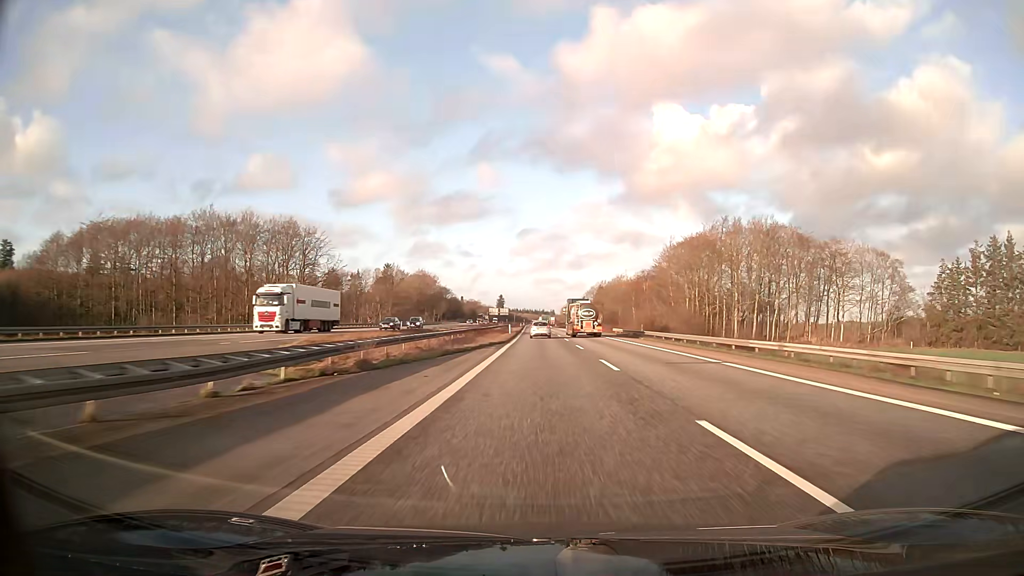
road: motorway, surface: asphalt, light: Day
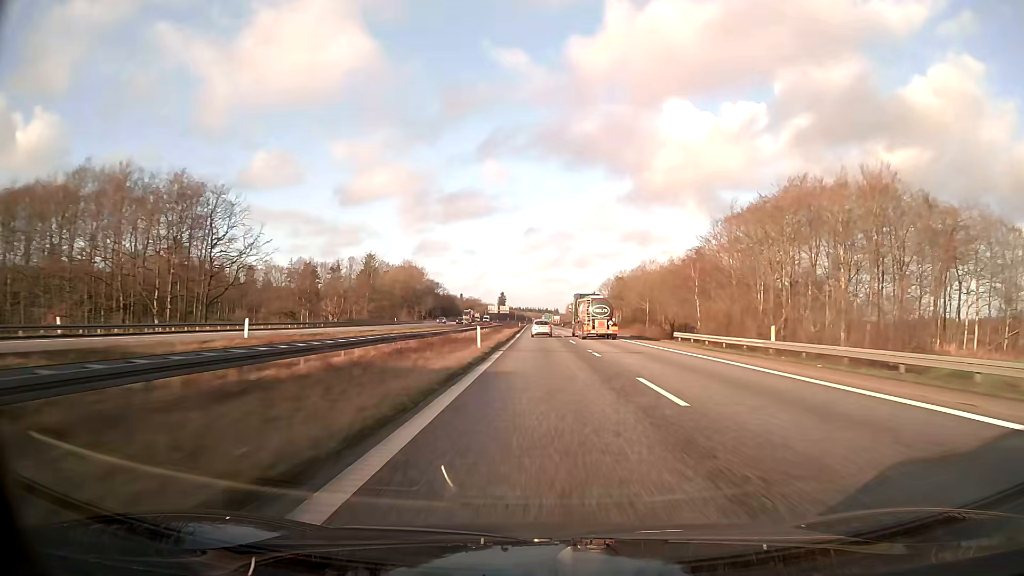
(-0.1, +38.5) m; 0°
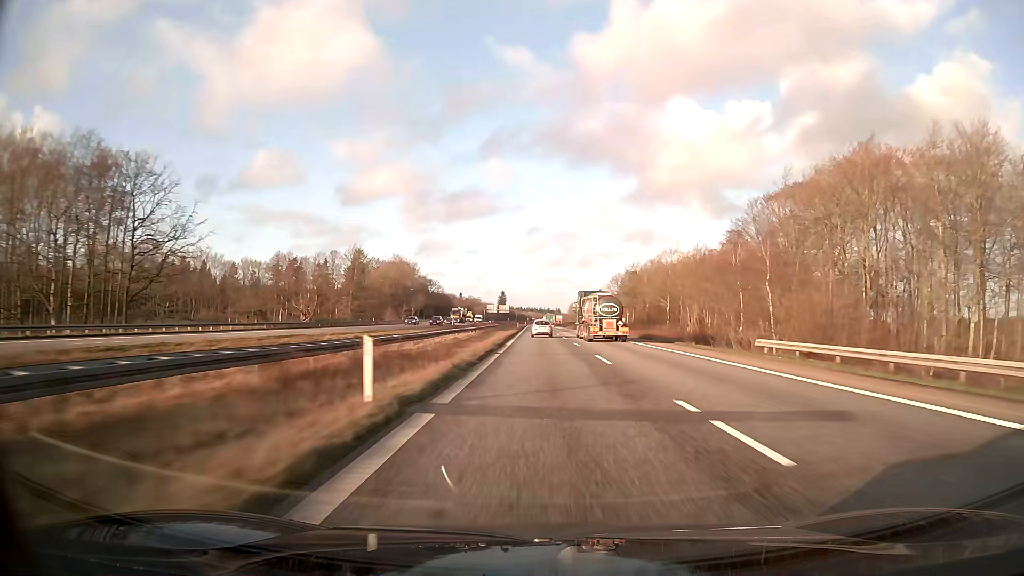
(0.0, +19.4) m; 0°
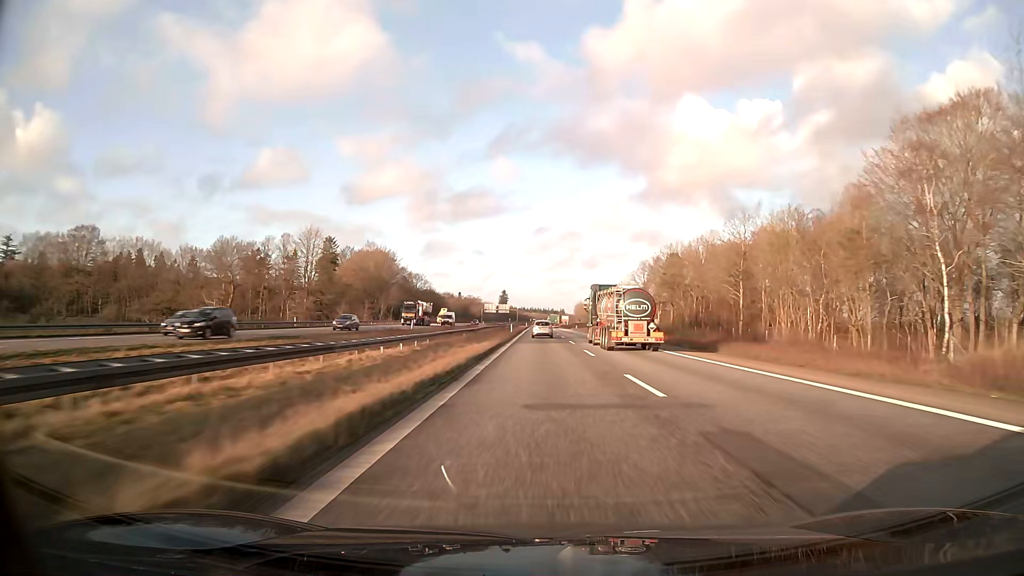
(-0.1, +39.2) m; 0°
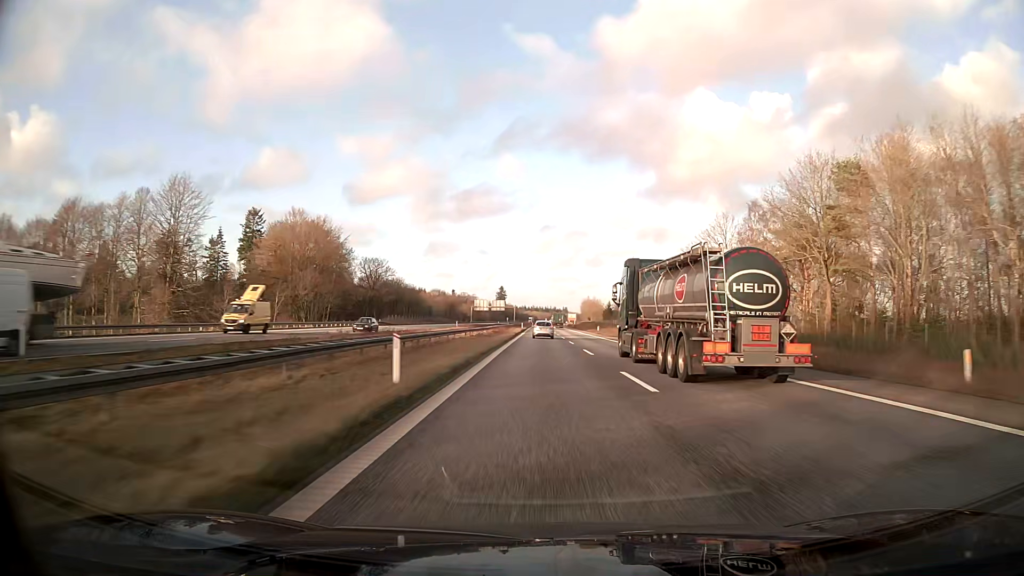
(-0.1, +59.4) m; 0°
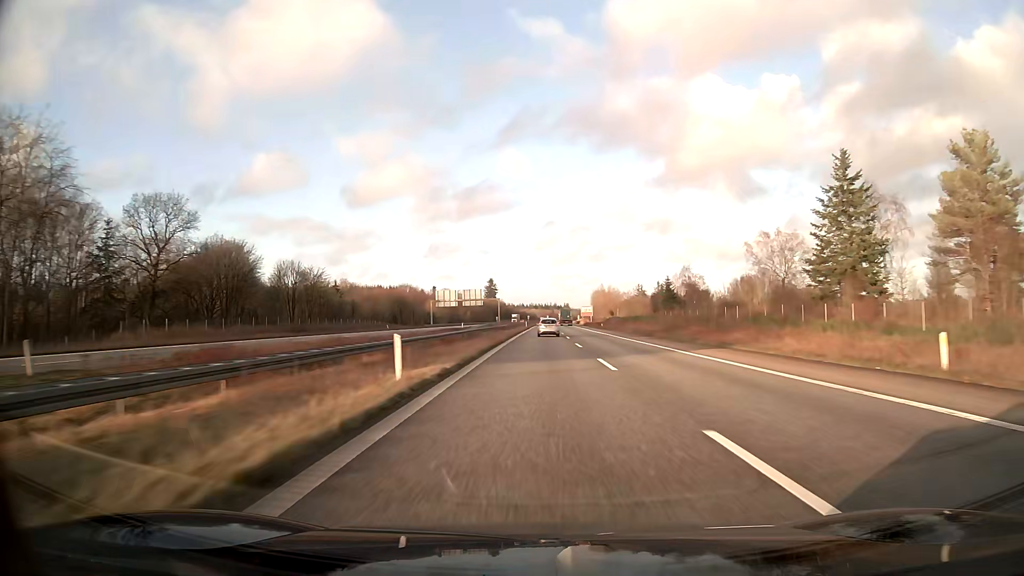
(+0.3, +99.9) m; 0°
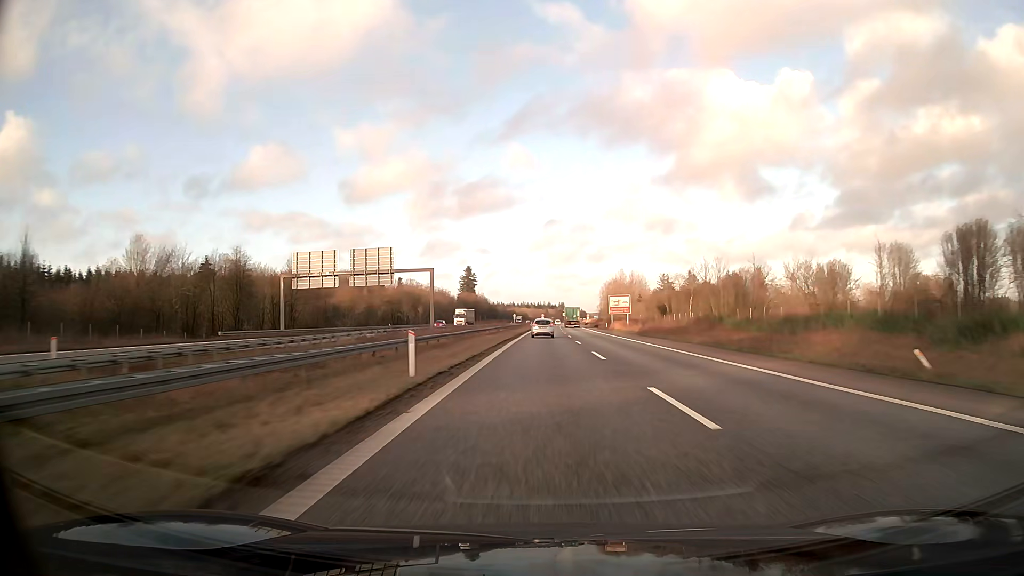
(+0.6, +99.7) m; +1°
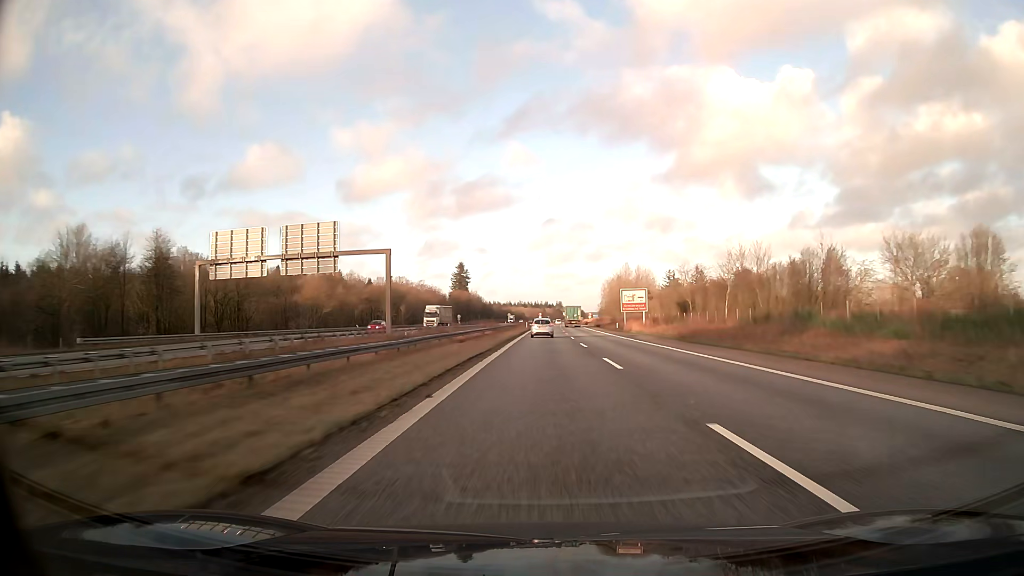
(0.0, +19.9) m; 0°
(0, +10) (0, +20) (0, +30) (0, +40) (0, +50) (0, +60) (0, +70) (+1, +80) (+1, +90) (+1, +100) m
